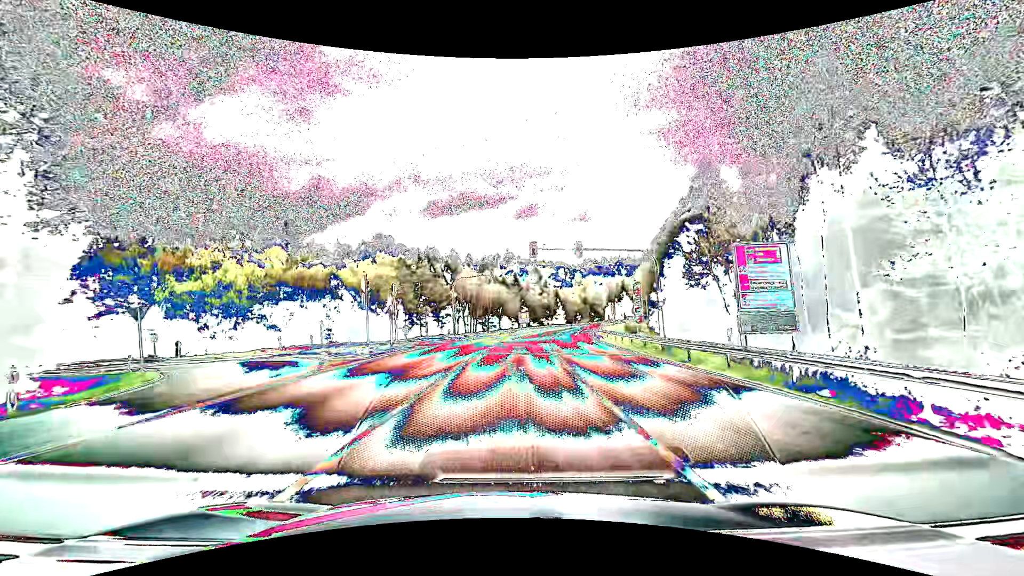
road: secondary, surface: asphalt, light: Day
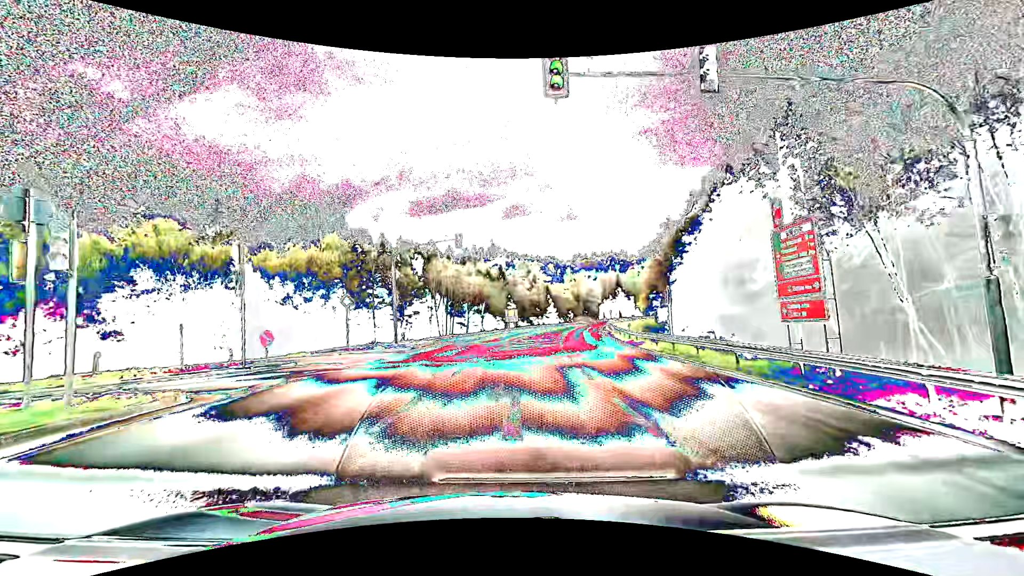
(+0.4, +19.6) m; +1°
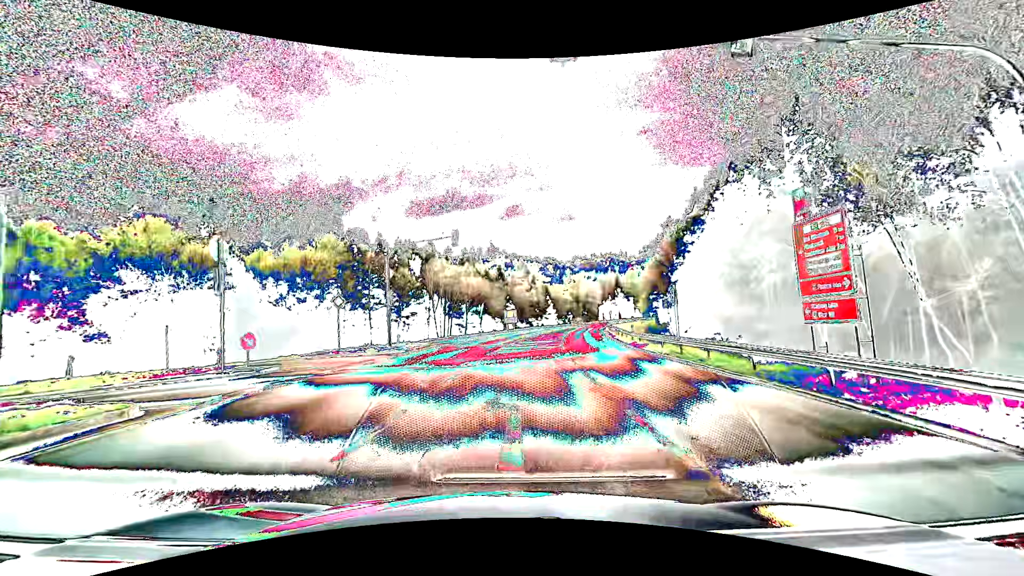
(0.0, +1.1) m; +1°
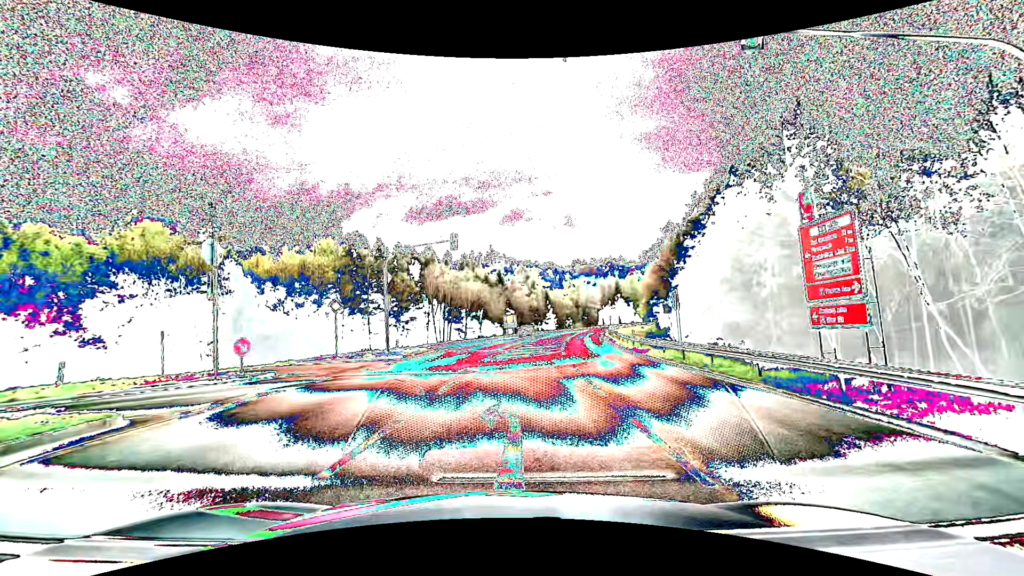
(0.0, +0.4) m; 0°
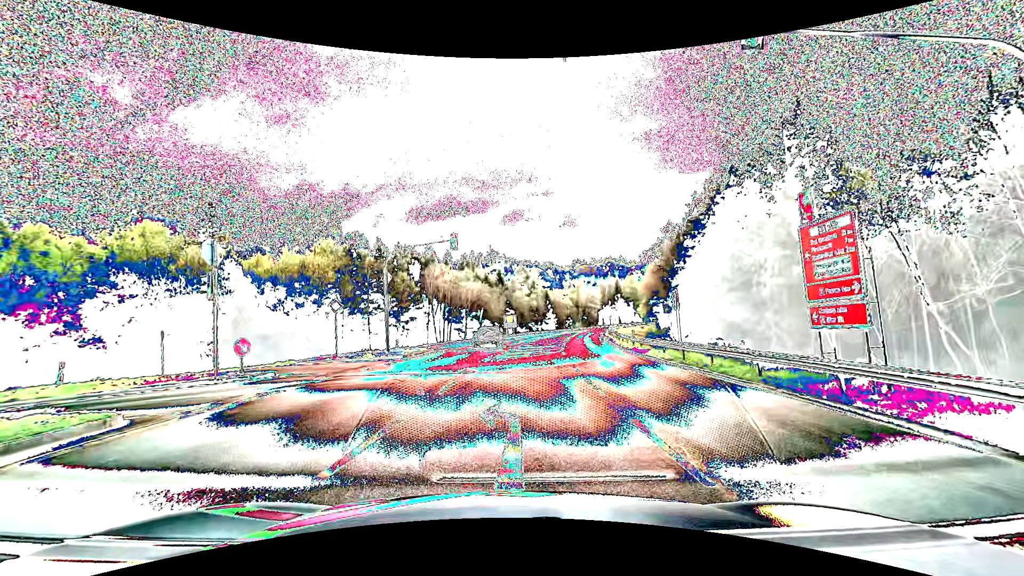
(0.0, 0.0) m; 0°
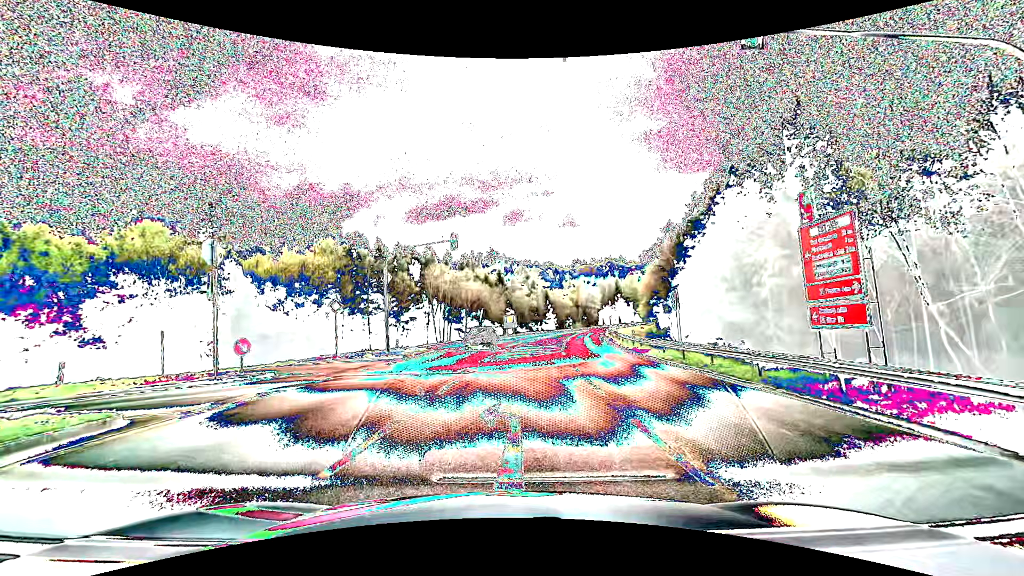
(0.0, 0.0) m; 0°
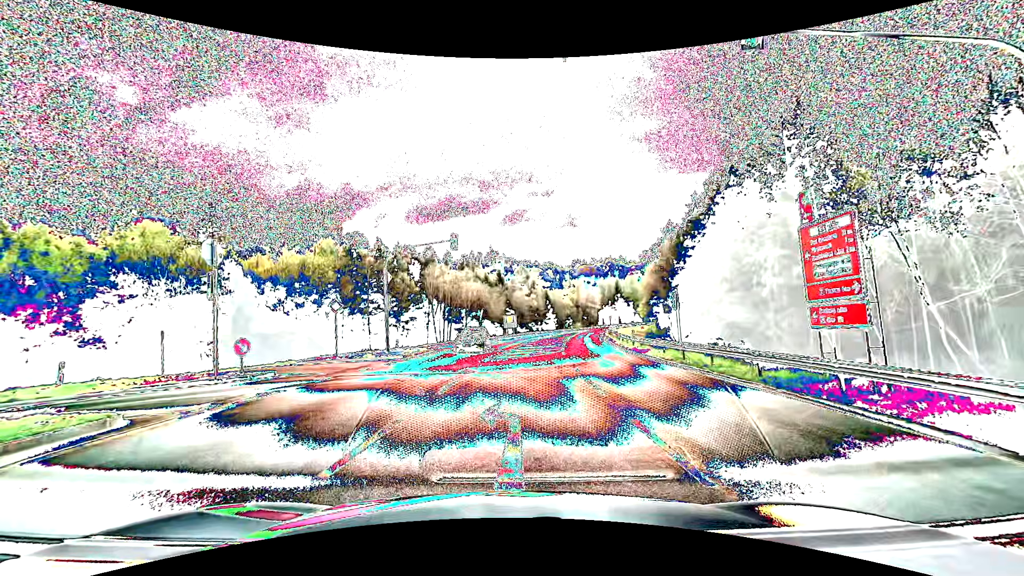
(0.0, 0.0) m; 0°
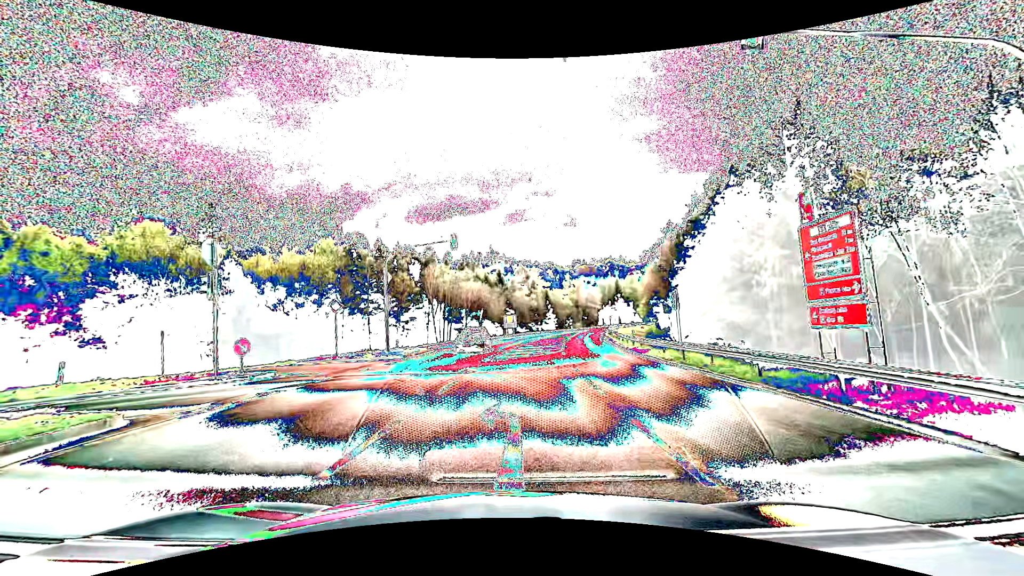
(0.0, 0.0) m; 0°
(0, +10) (-3, +19) (-11, +26) (-20, +28) (-30, +30) (-40, +31) (-50, +34) (-59, +38) (-68, +42) (-77, +47) m
